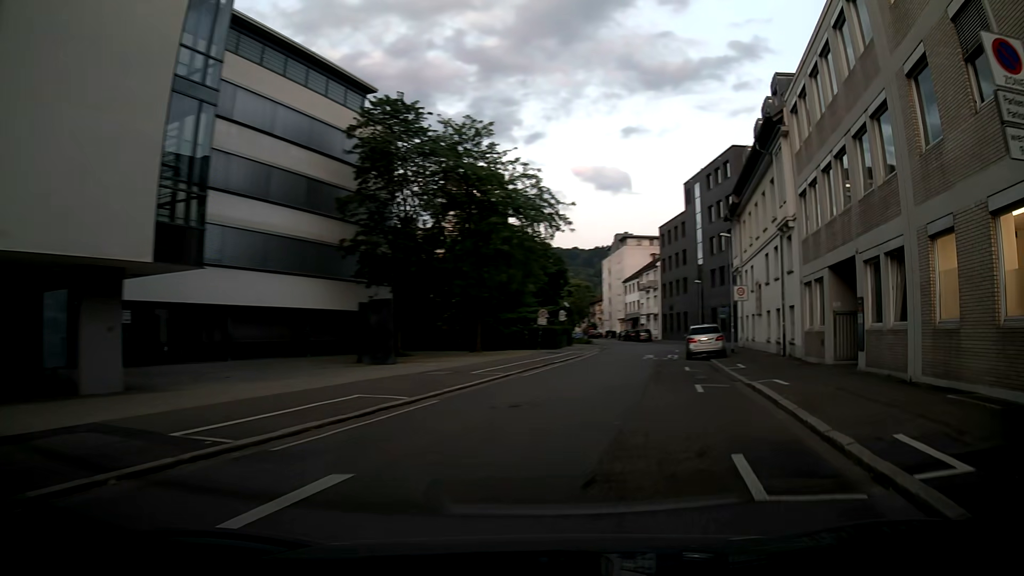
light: Day
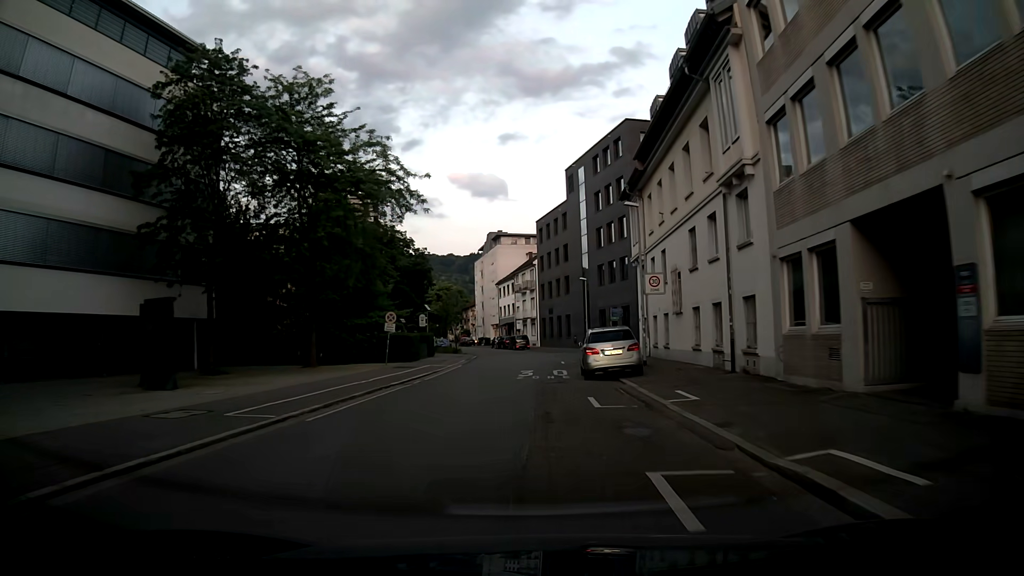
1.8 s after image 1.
(+1.4, +10.1) m; +11°
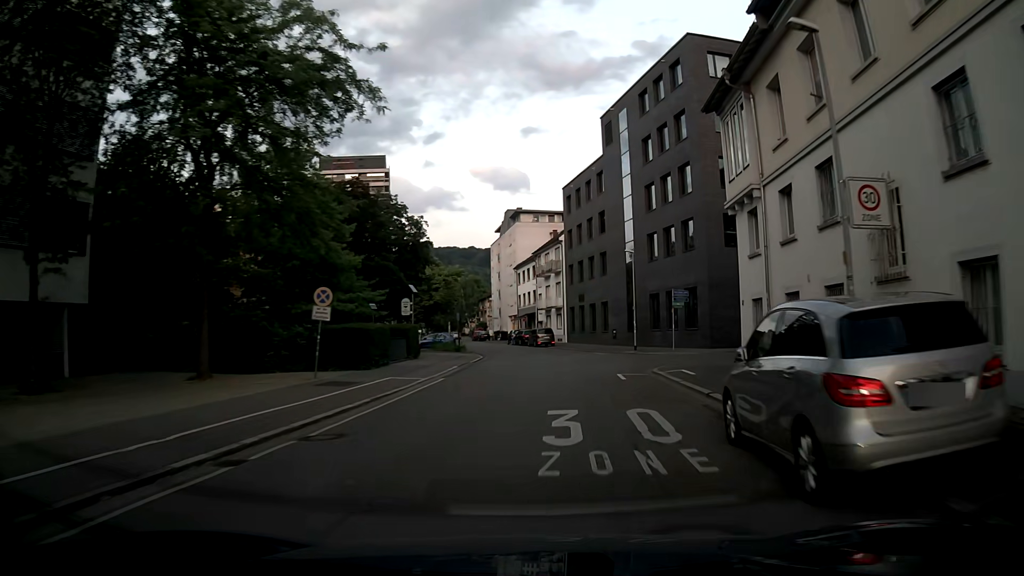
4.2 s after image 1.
(-0.7, +15.6) m; -4°
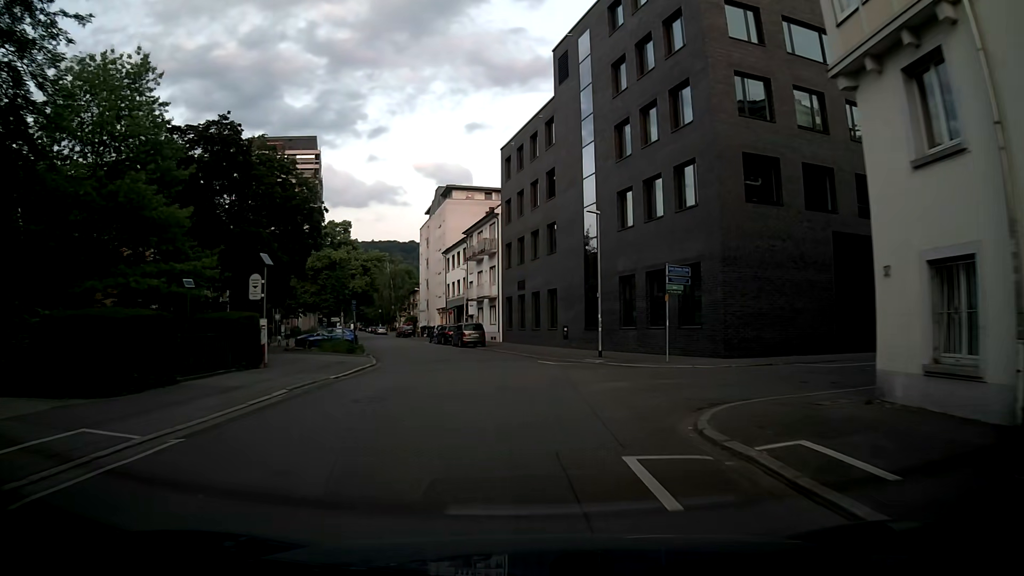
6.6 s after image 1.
(+0.6, +13.4) m; +3°
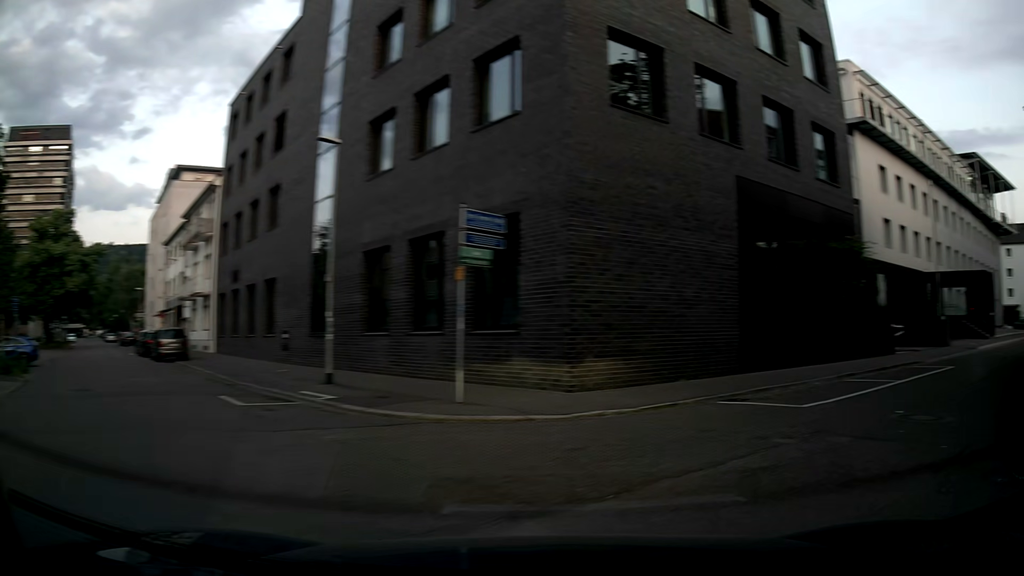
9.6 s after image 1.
(+1.0, +11.5) m; +27°
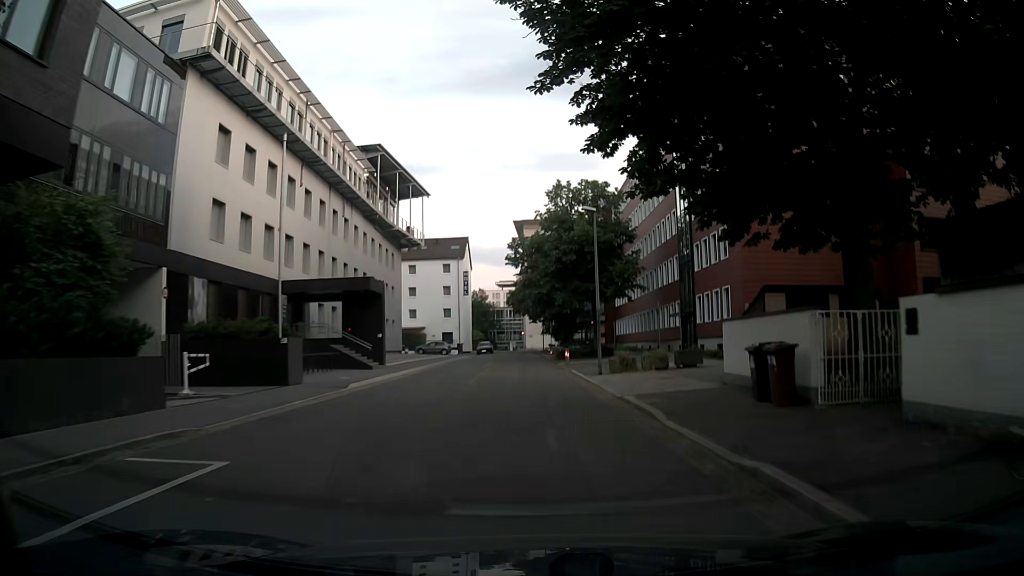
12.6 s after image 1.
(+7.0, +10.8) m; +48°
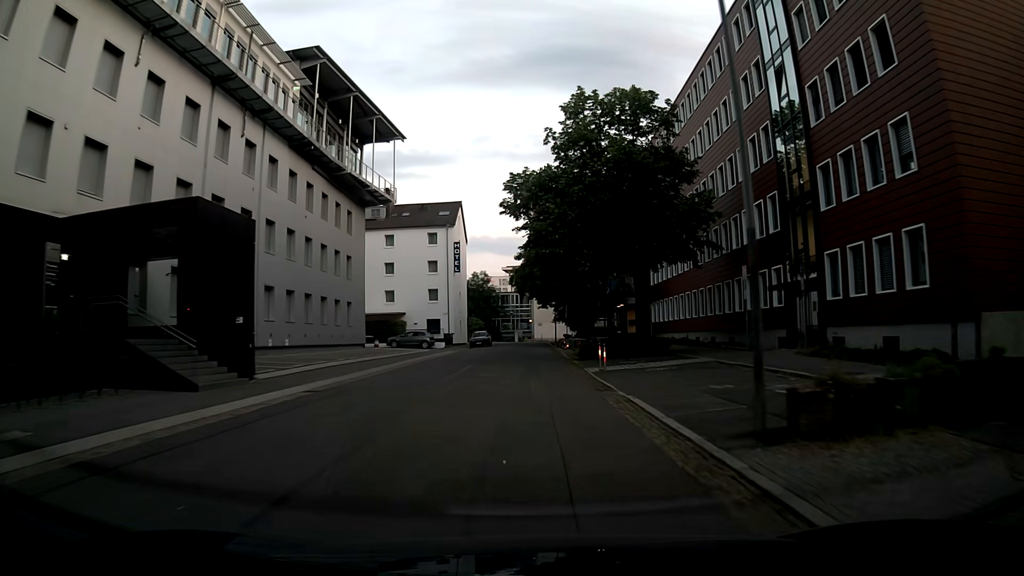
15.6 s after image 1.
(+0.1, +18.5) m; -2°
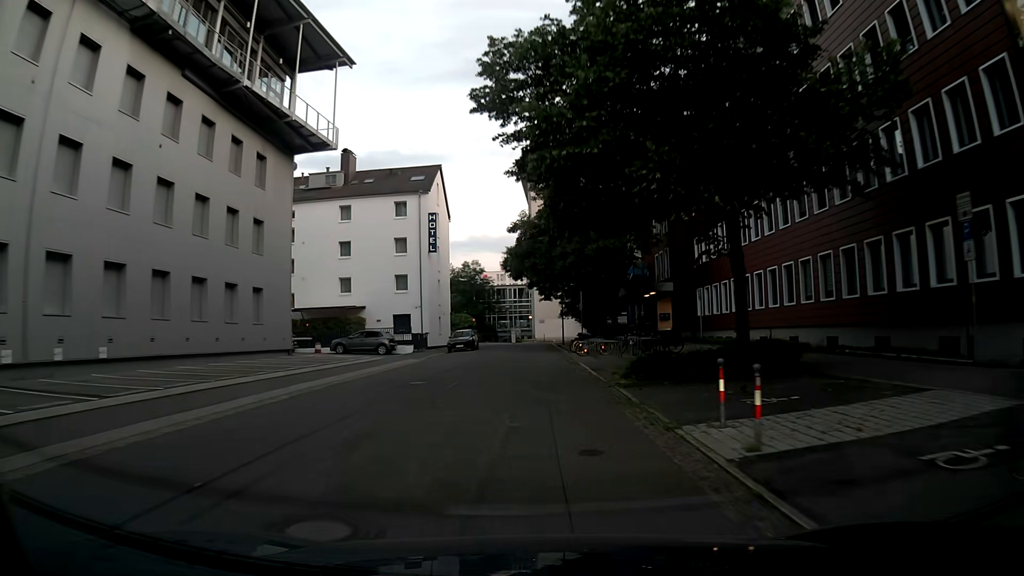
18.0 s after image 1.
(+0.2, +16.3) m; 0°
